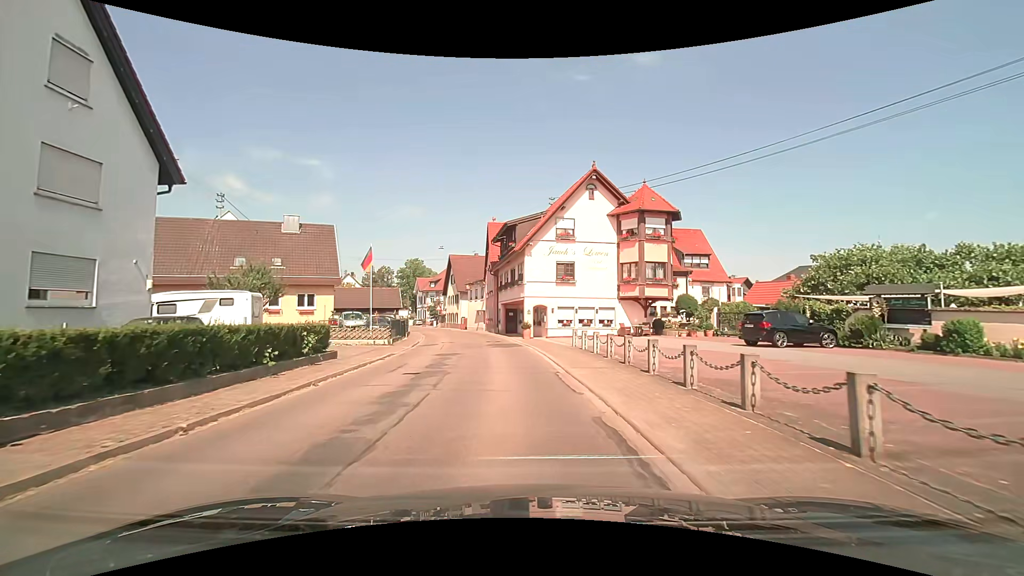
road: secondary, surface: asphalt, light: Day
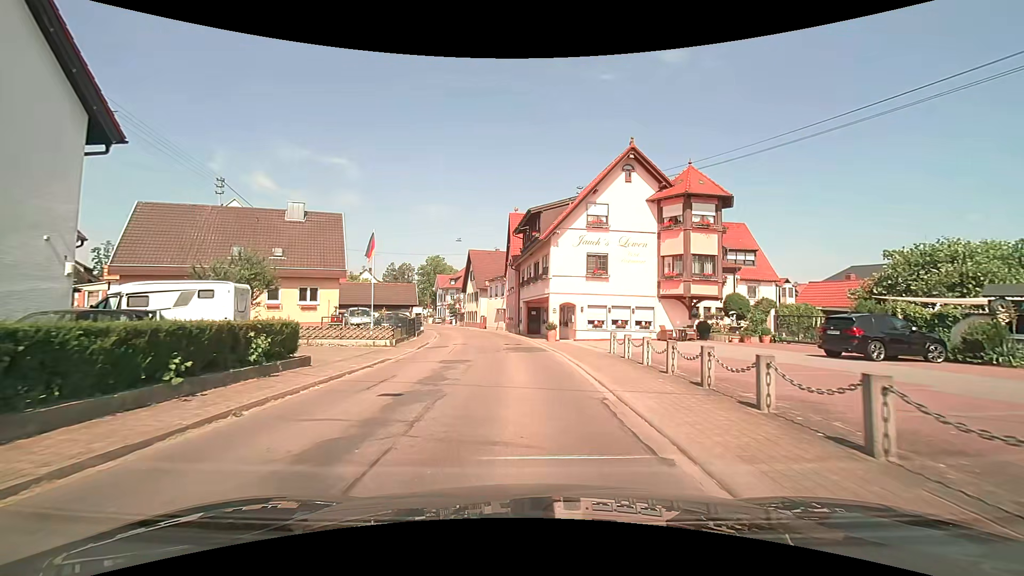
(-0.1, +4.2) m; -3°
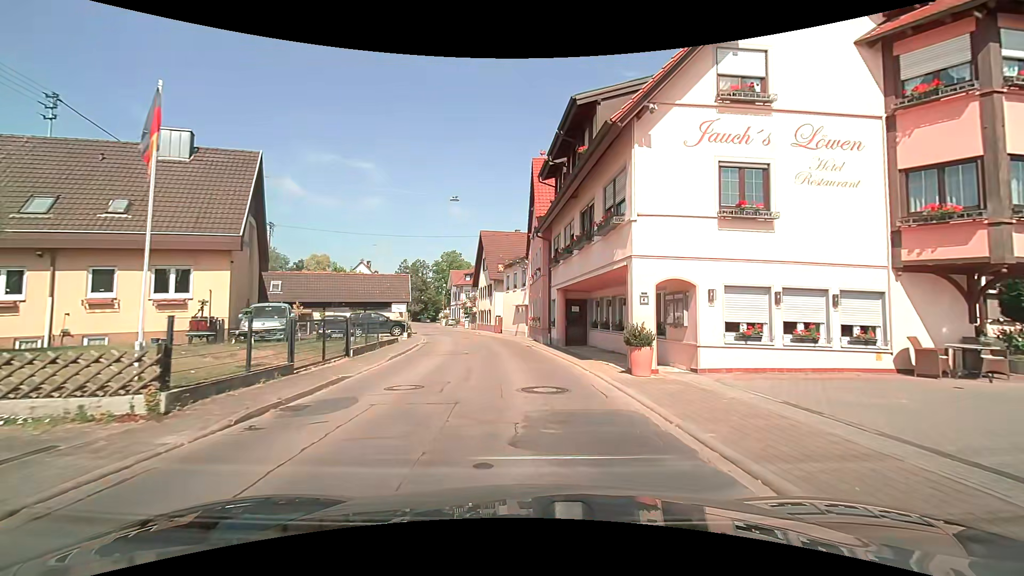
(-0.3, +16.4) m; -1°
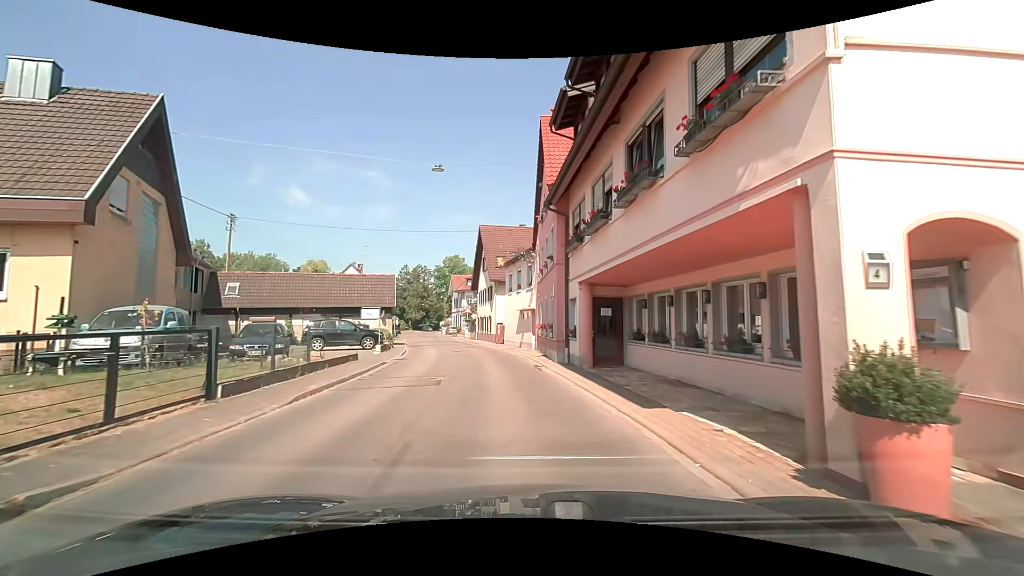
(-0.2, +7.5) m; -1°
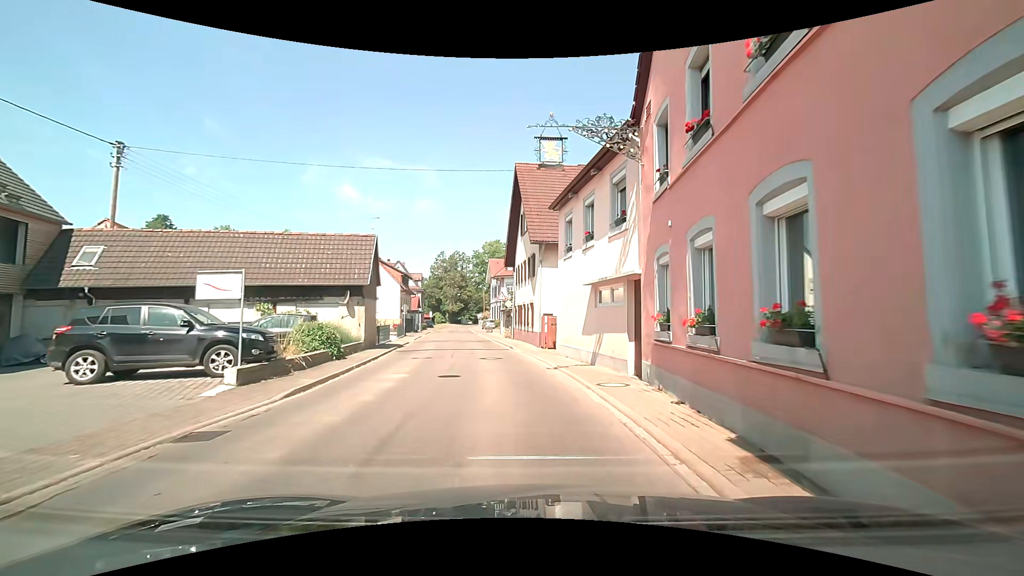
(-1.2, +16.8) m; -7°
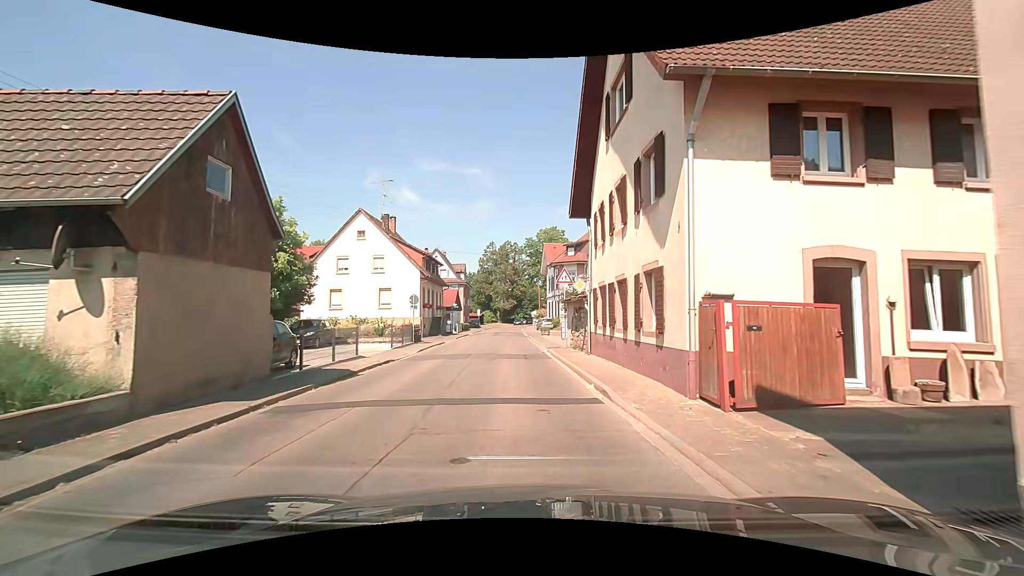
(-0.6, +16.8) m; -5°
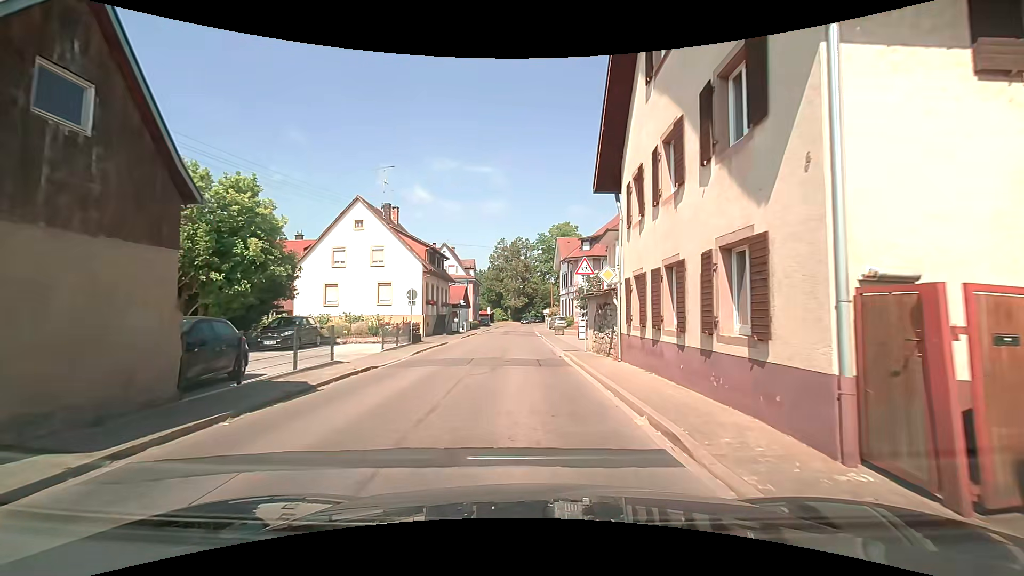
(-0.1, +3.6) m; -2°
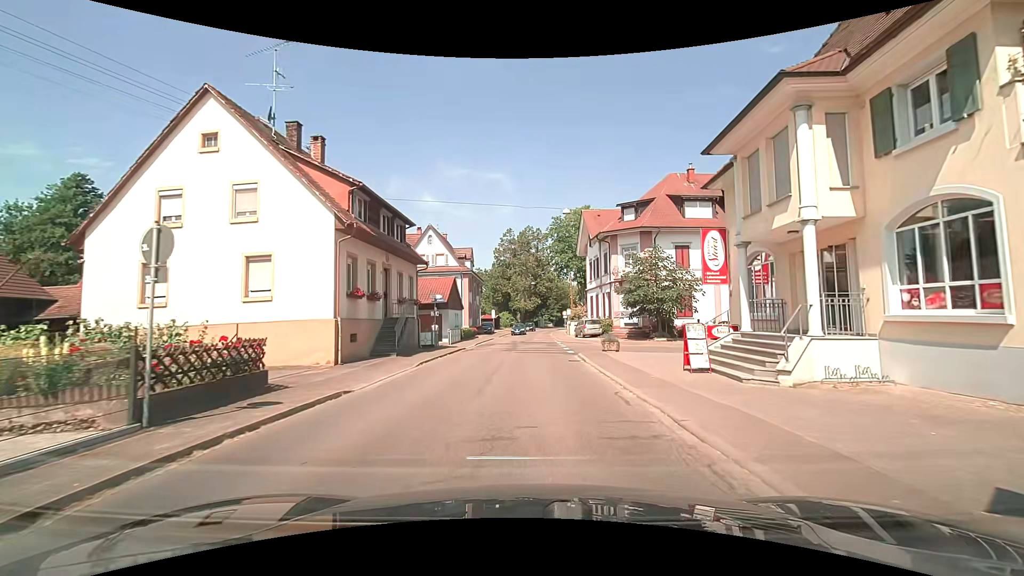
(-0.4, +19.2) m; -1°
(0, +10) (+1, +20) (+1, +30) (+1, +40) (+1, +50) (+1, +60) (+2, +70) (+3, +80) (+5, +90) (+8, +99) m
